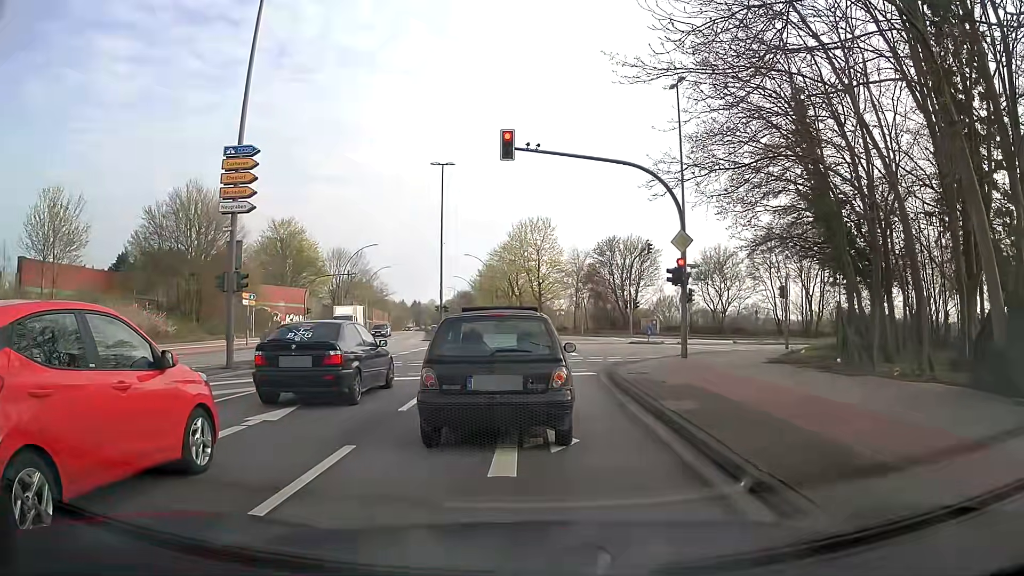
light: Day
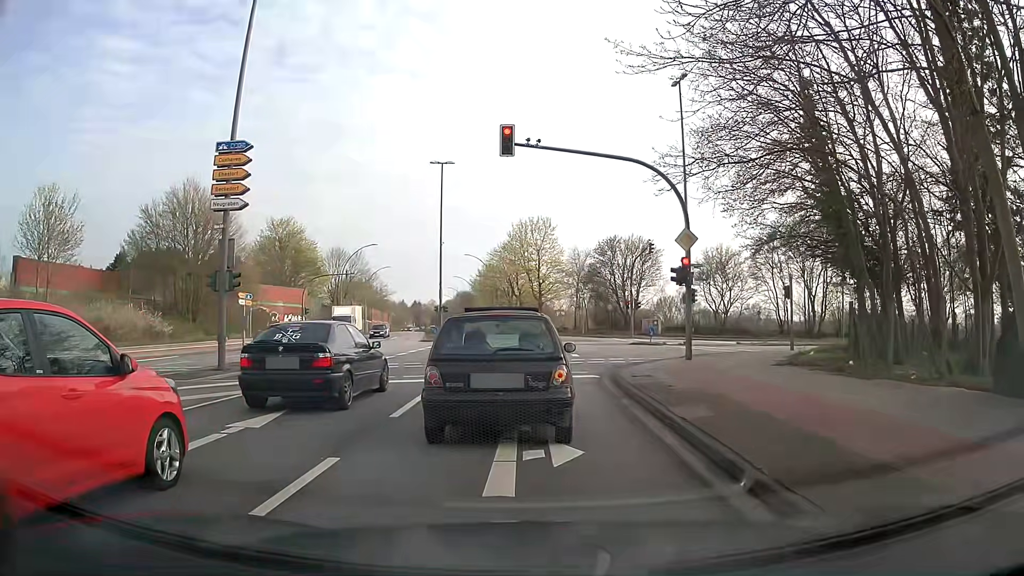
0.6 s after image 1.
(0.0, +0.6) m; 0°
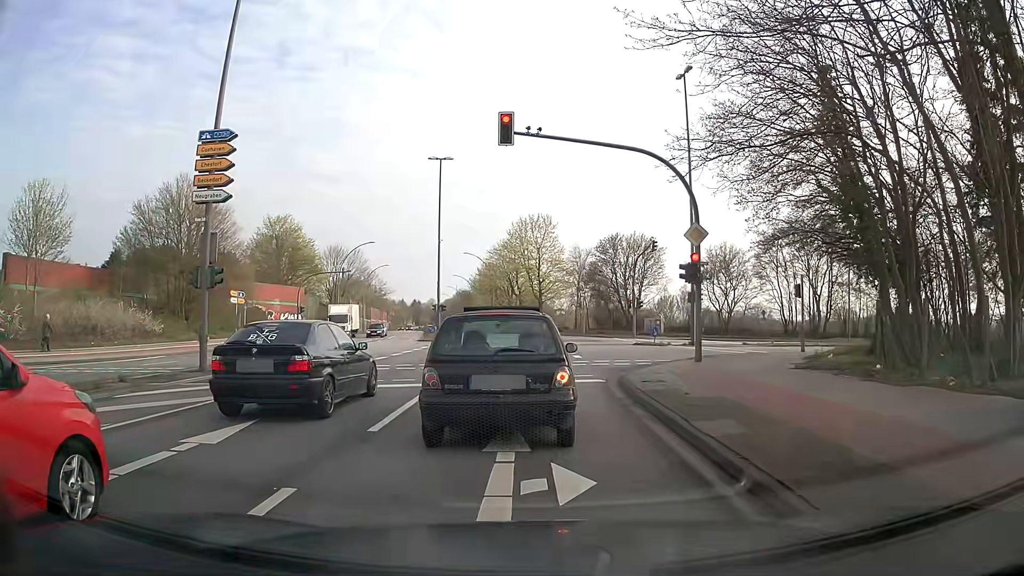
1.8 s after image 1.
(0.0, +1.3) m; 0°
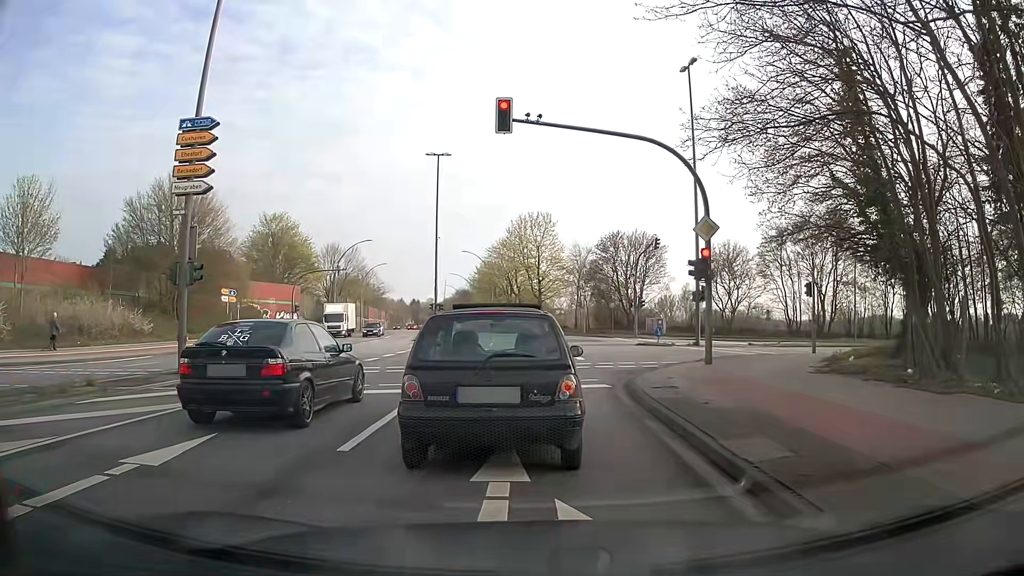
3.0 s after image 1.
(0.0, +1.3) m; 0°
